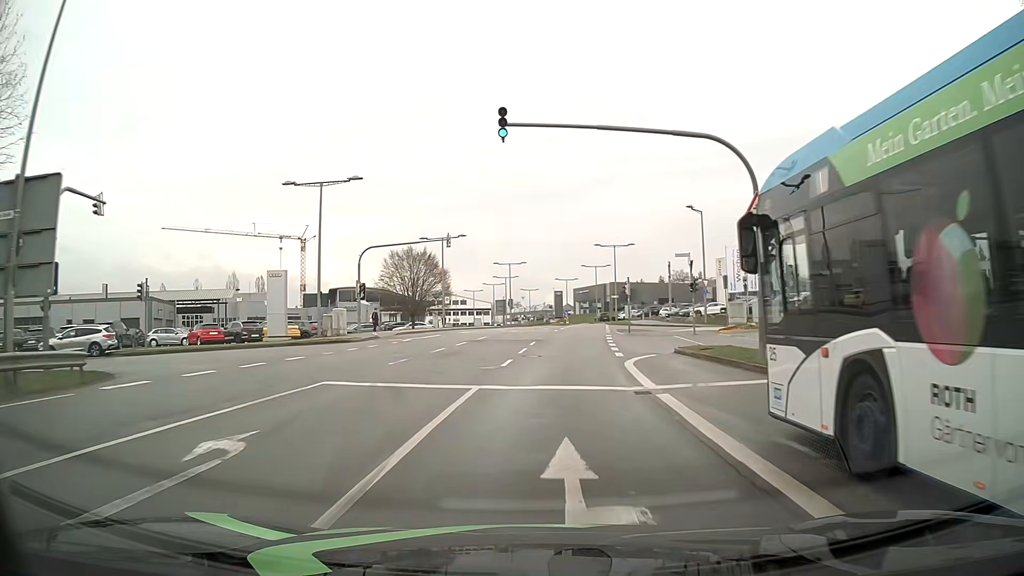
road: secondary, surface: asphalt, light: Day
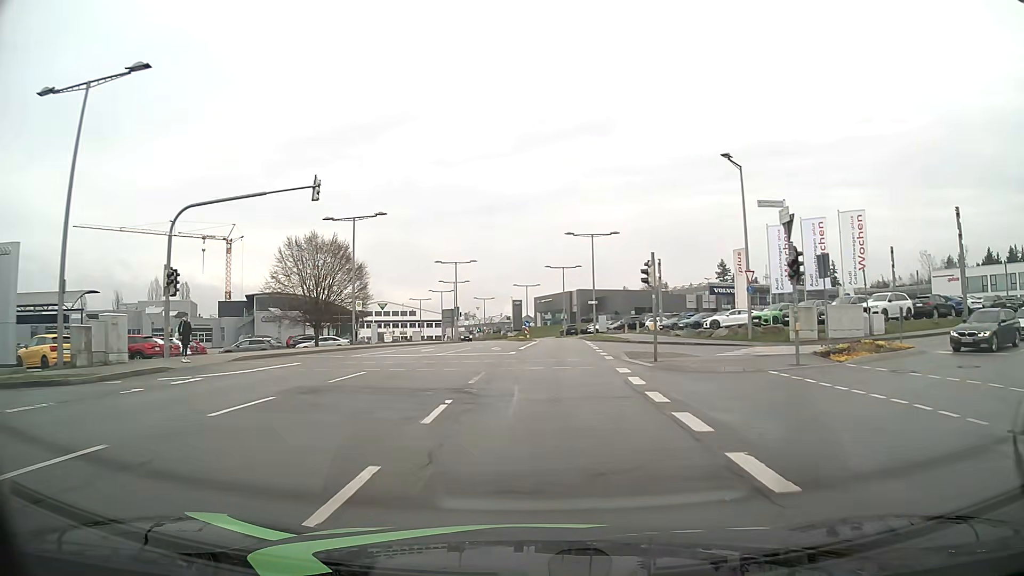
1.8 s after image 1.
(+0.7, +20.4) m; +3°
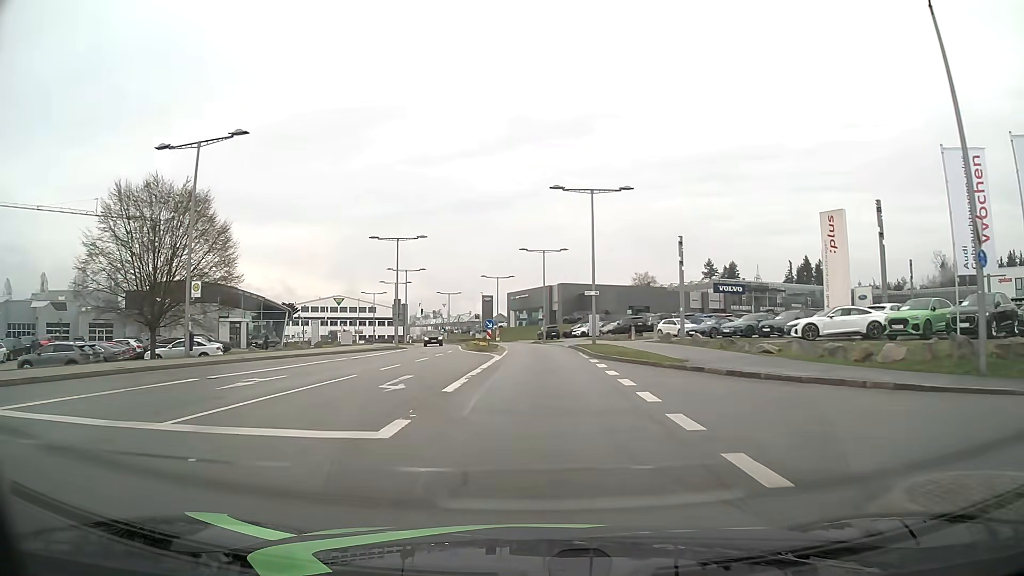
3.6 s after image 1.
(+0.5, +21.1) m; +2°
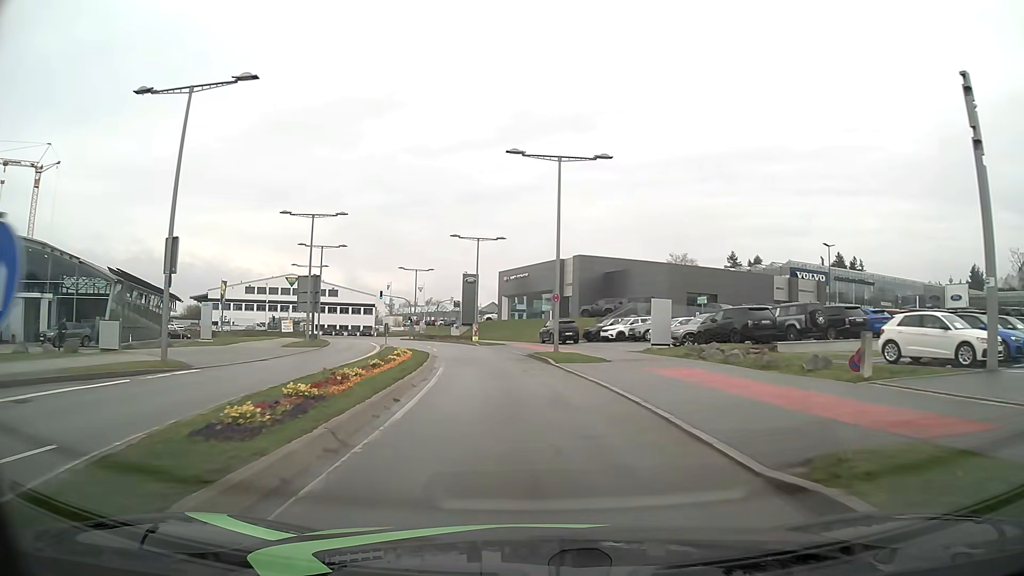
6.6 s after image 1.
(+0.3, +36.6) m; 0°
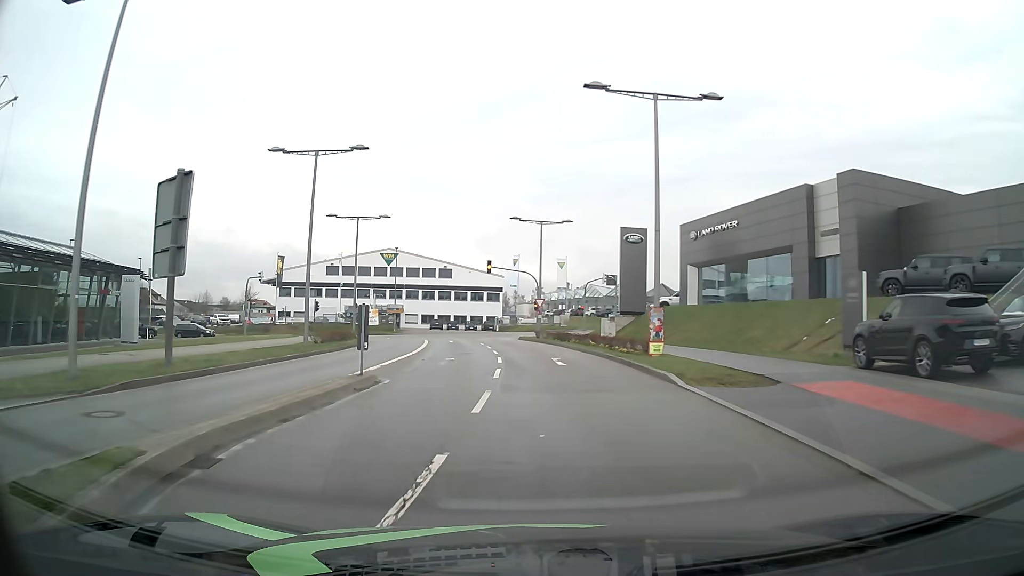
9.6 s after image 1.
(-3.2, +35.6) m; -13°
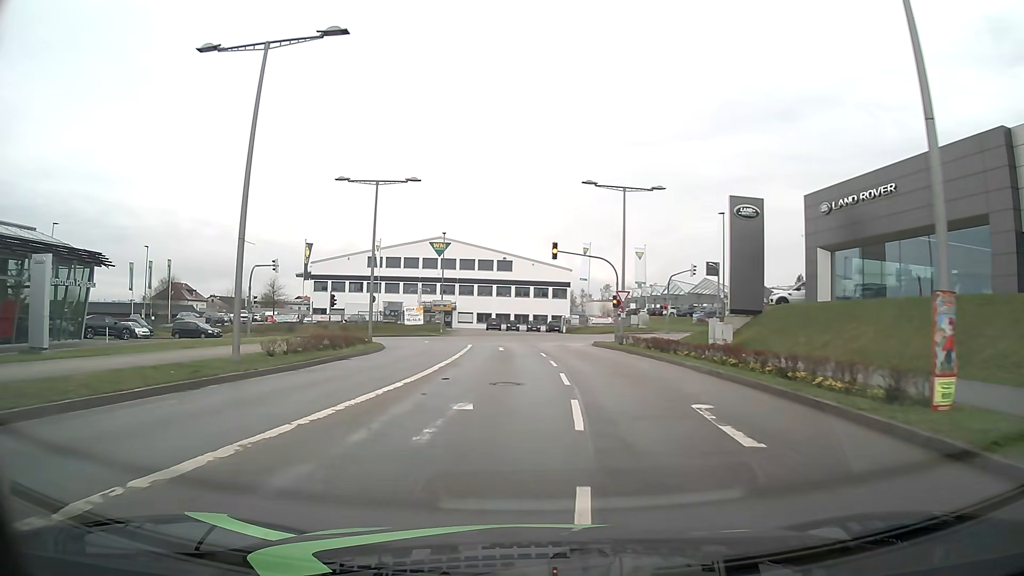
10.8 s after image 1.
(-0.7, +13.3) m; -5°
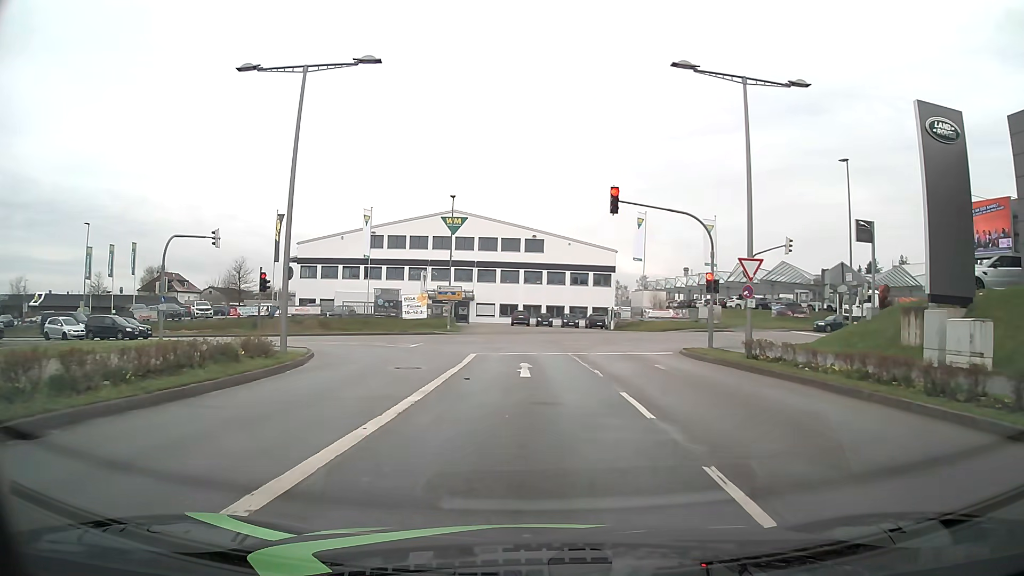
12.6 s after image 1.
(-0.6, +17.3) m; -2°
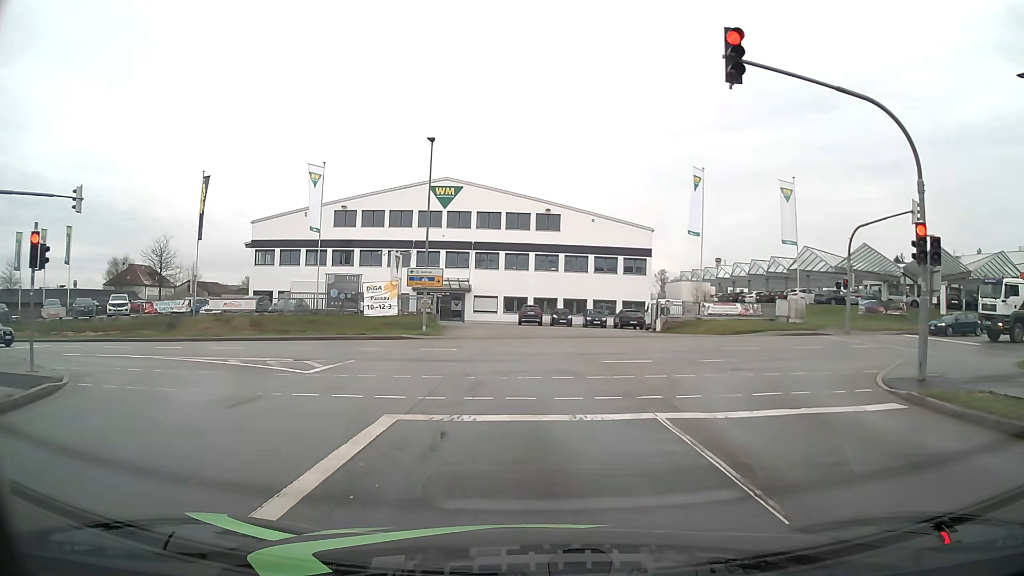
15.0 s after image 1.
(-0.4, +15.7) m; -2°
(0, +10) (-2, +20) (-9, +27) (-19, +29) (-29, +30) (-39, +29) (-49, +29) (-59, +29) (-69, +28) (-79, +28) m
